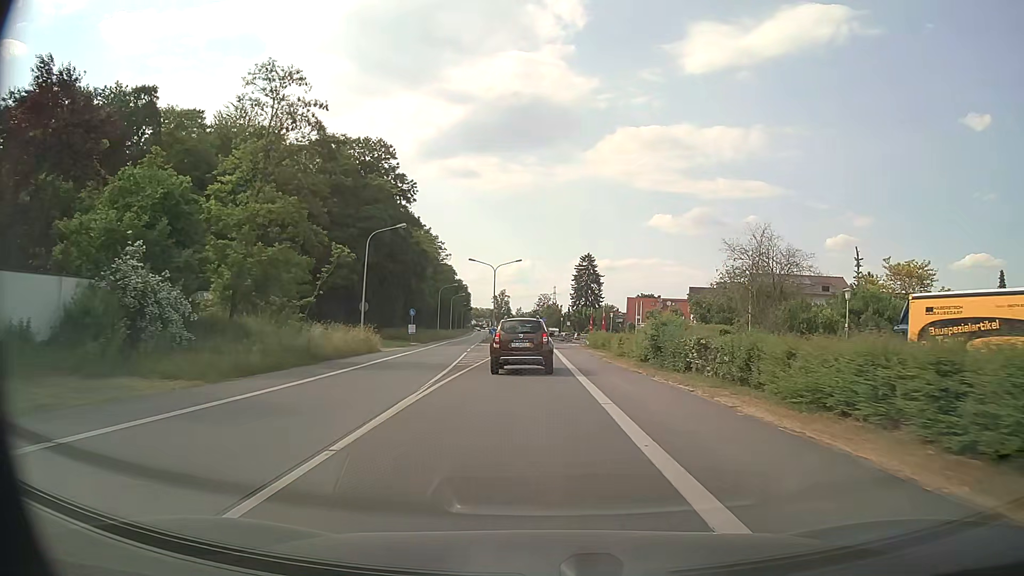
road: primary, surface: asphalt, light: Day
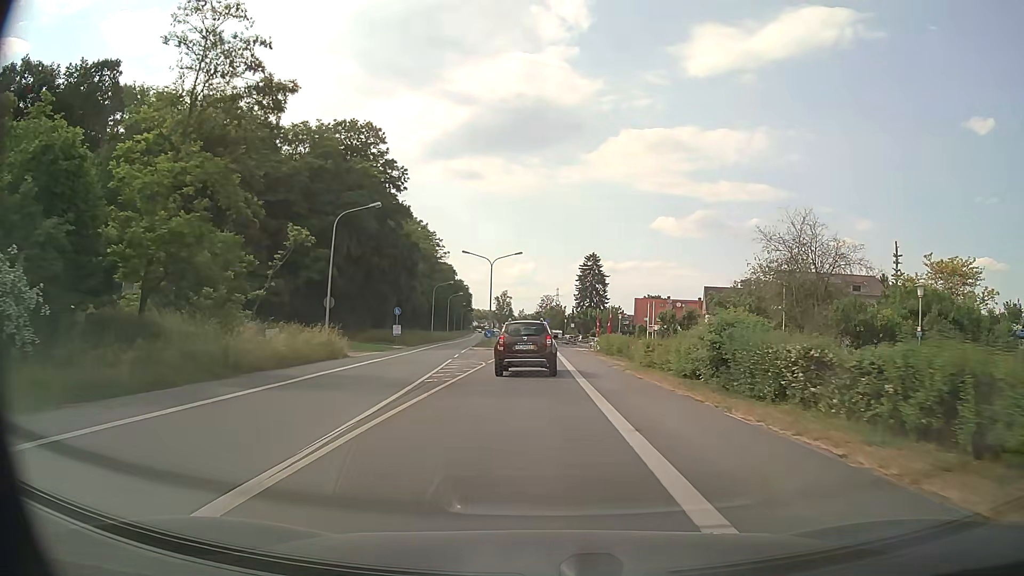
(0.0, +7.4) m; 0°
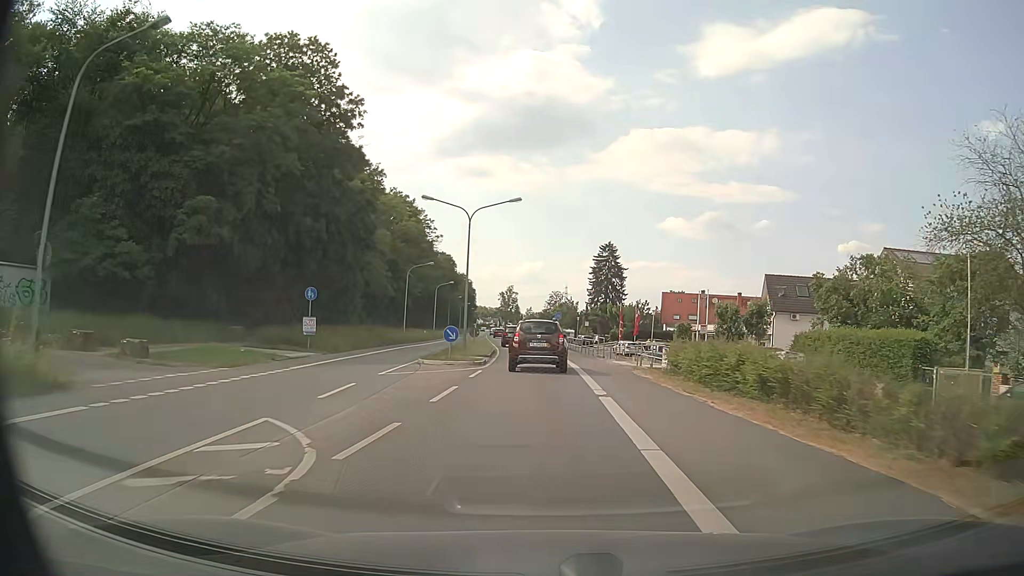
(-0.2, +22.1) m; -1°
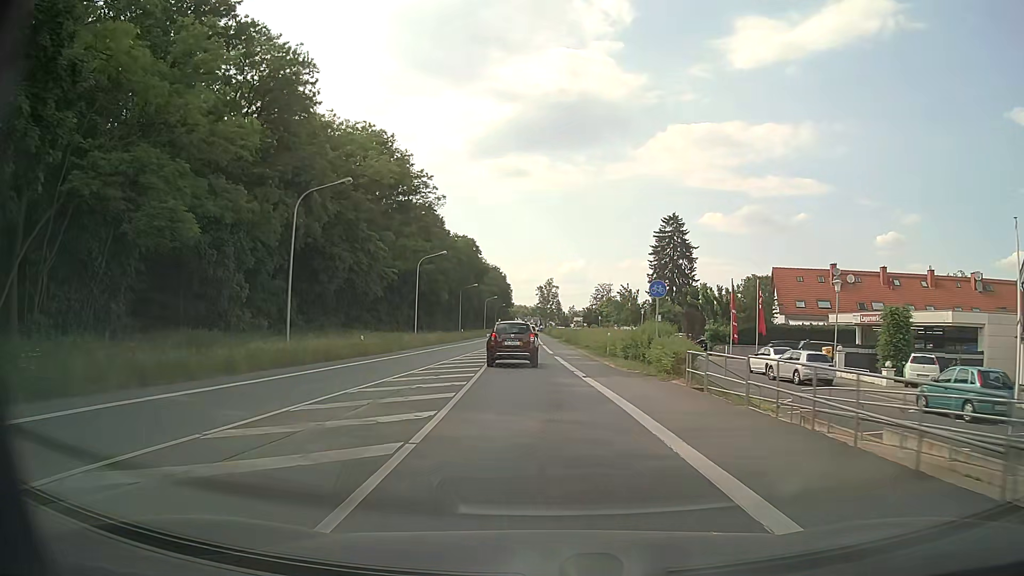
(-0.9, +38.3) m; -4°
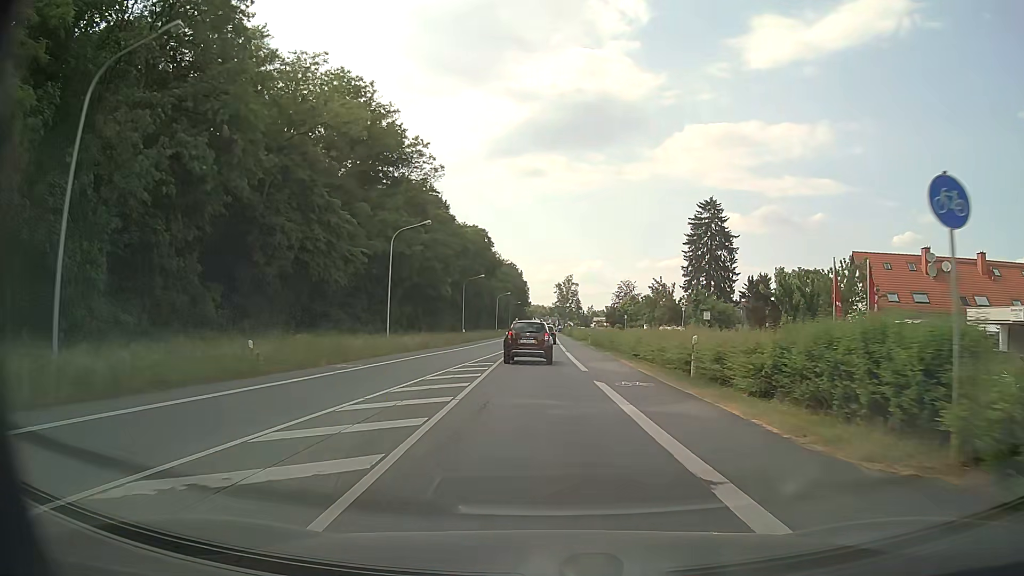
(-0.2, +16.3) m; -2°
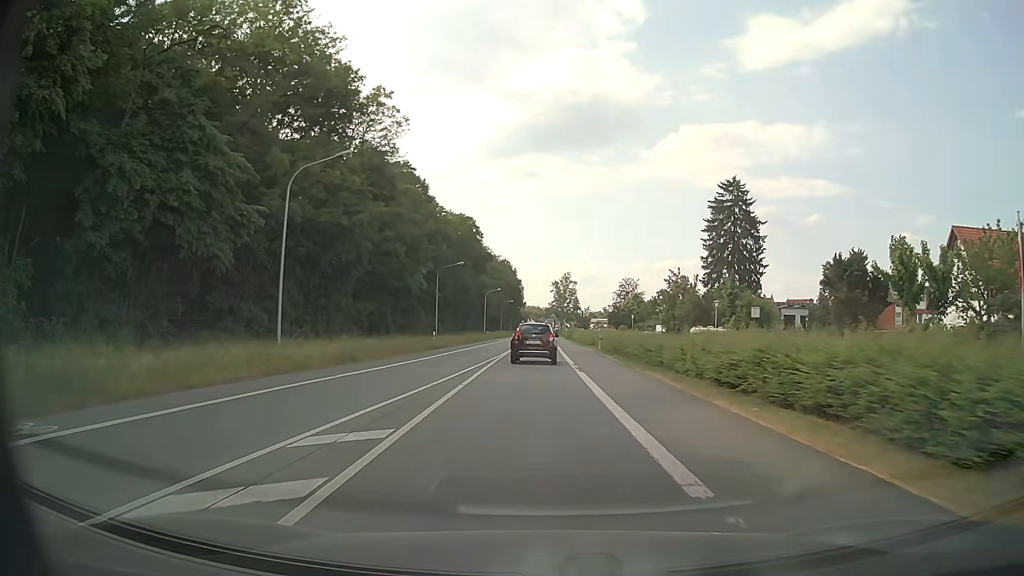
(+0.1, +16.8) m; +1°
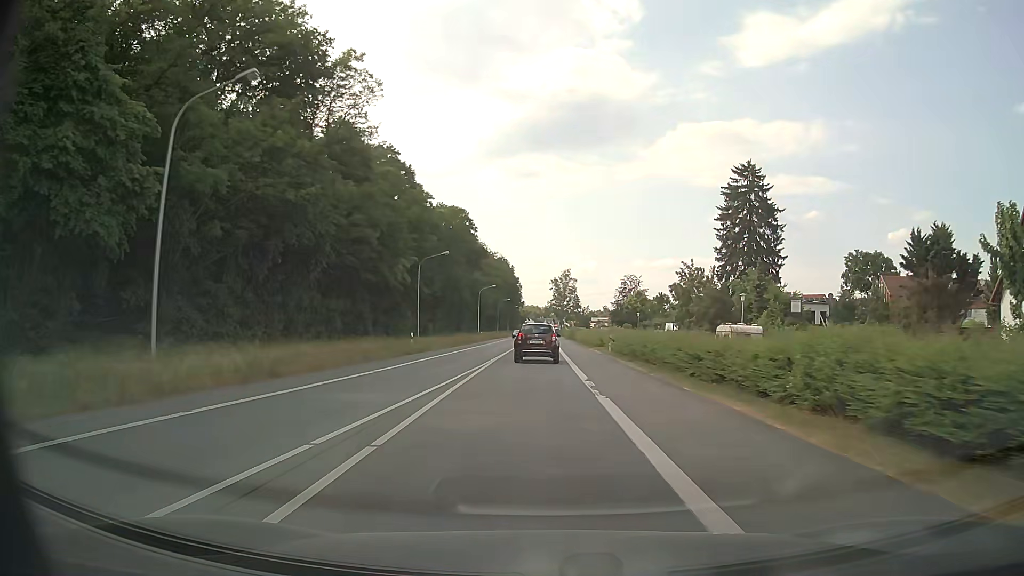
(0.0, +8.6) m; 0°
